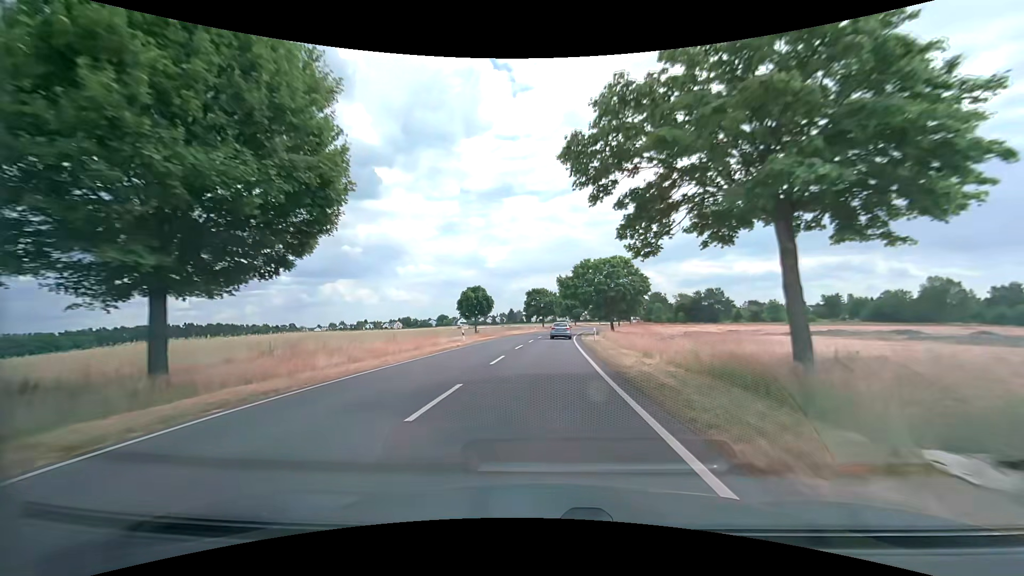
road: secondary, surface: asphalt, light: Day
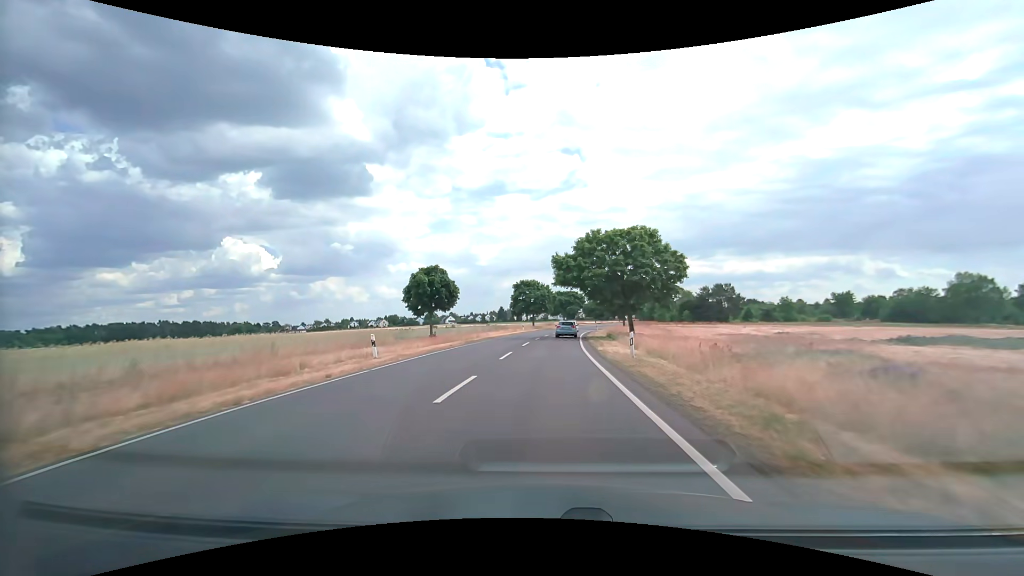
(+0.2, +17.9) m; +1°
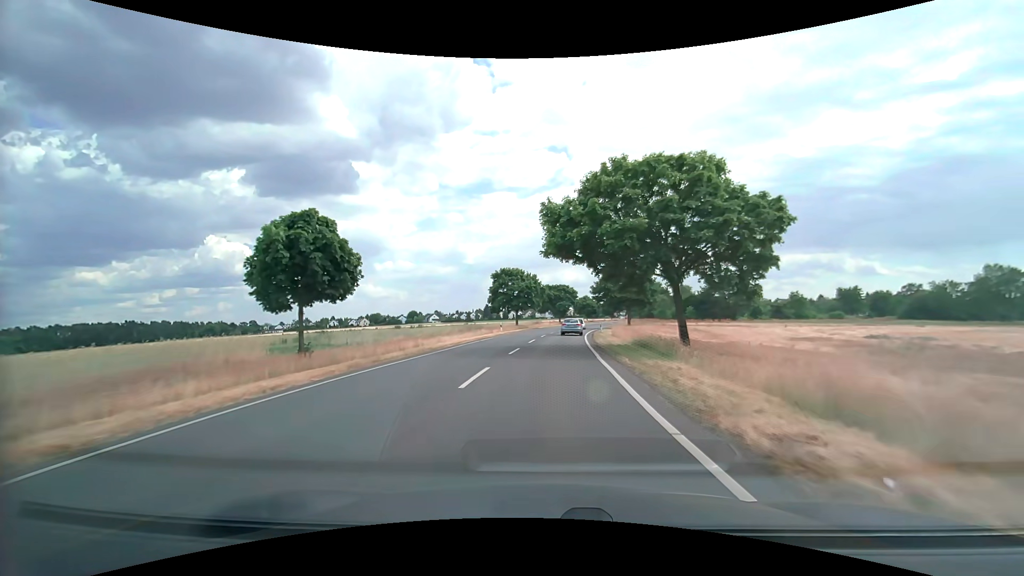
(+0.2, +17.9) m; +1°
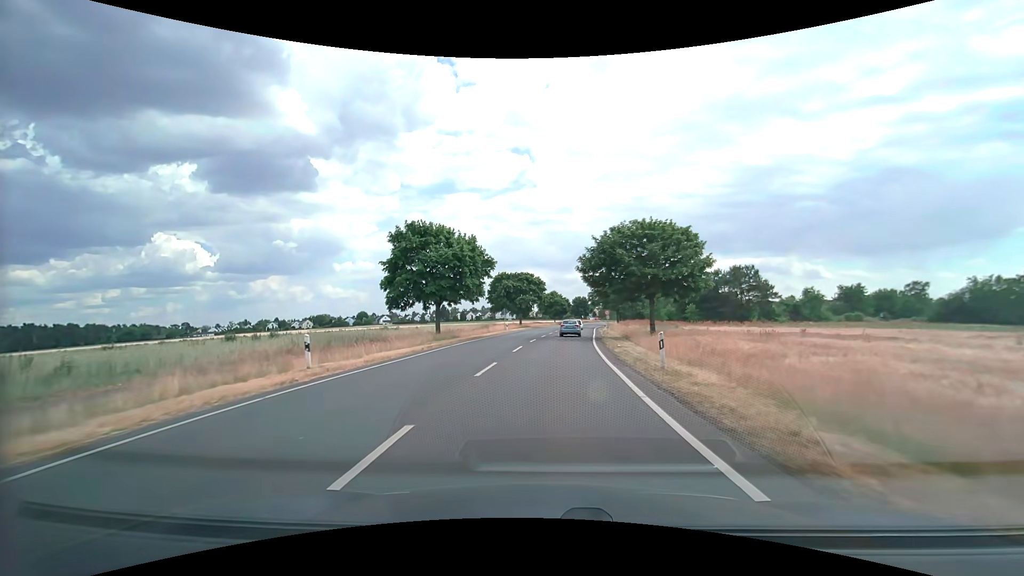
(+1.1, +36.1) m; +4°
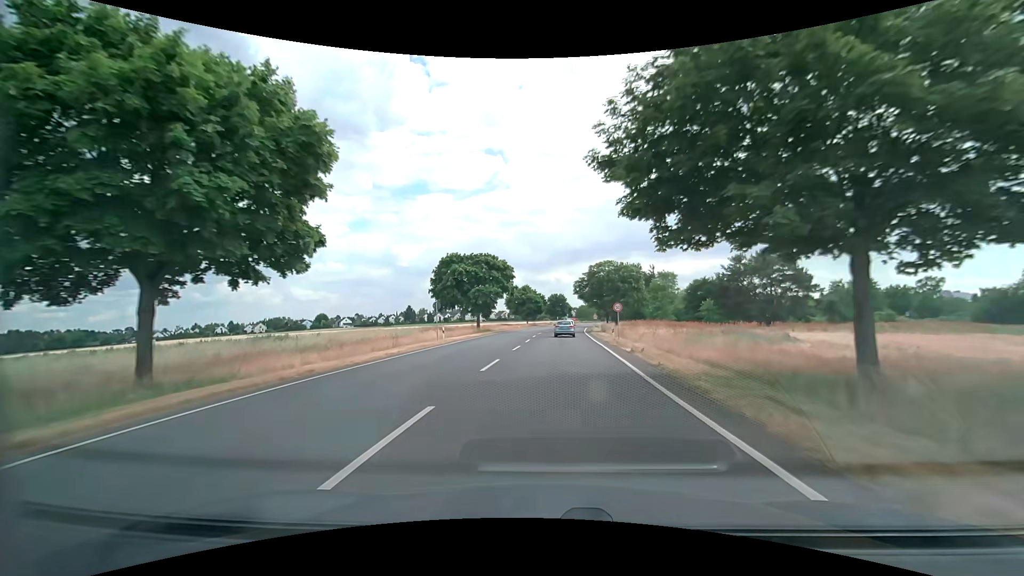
(+0.8, +27.3) m; +3°
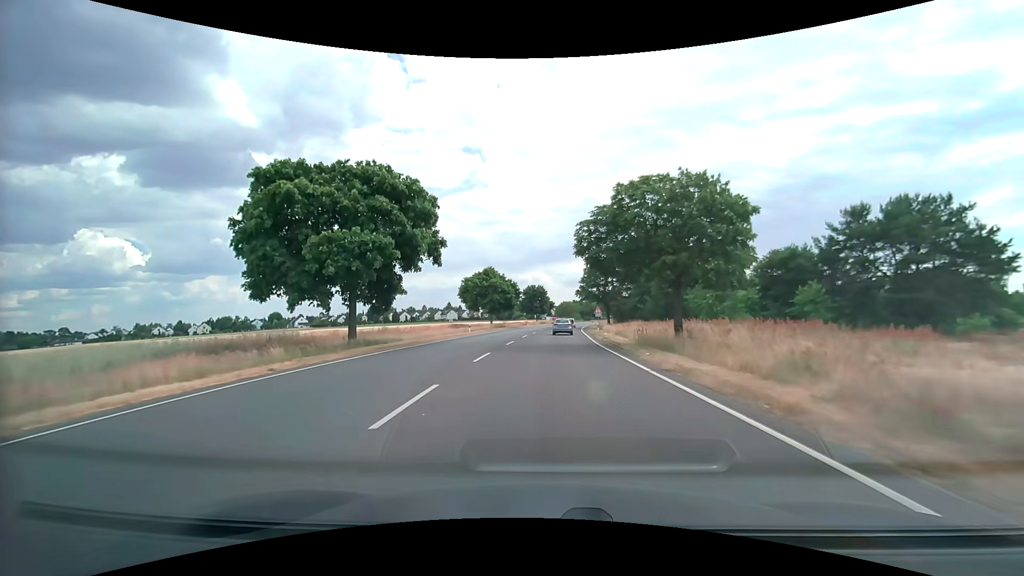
(+0.9, +36.7) m; +2°
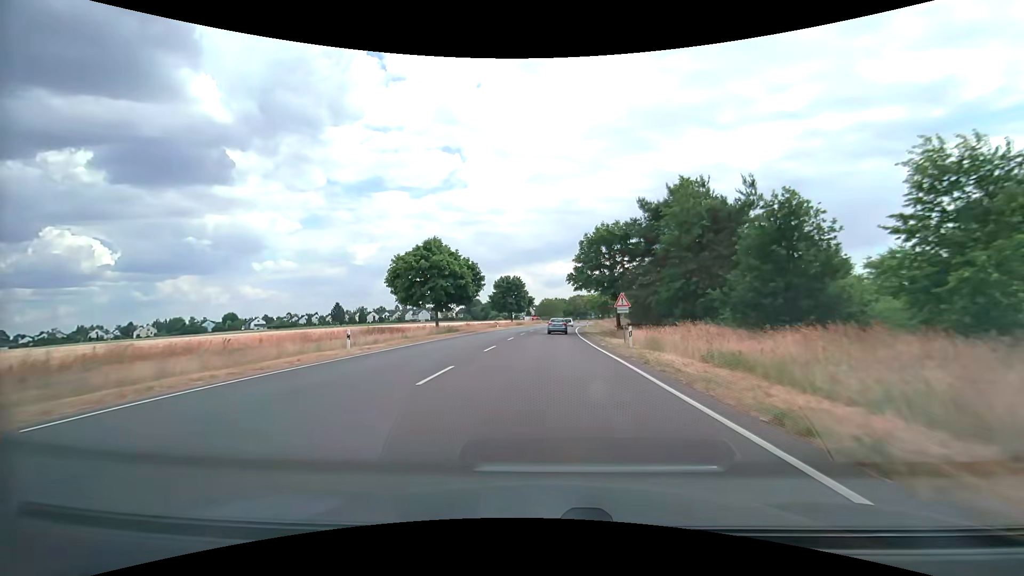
(+0.6, +27.6) m; +2°
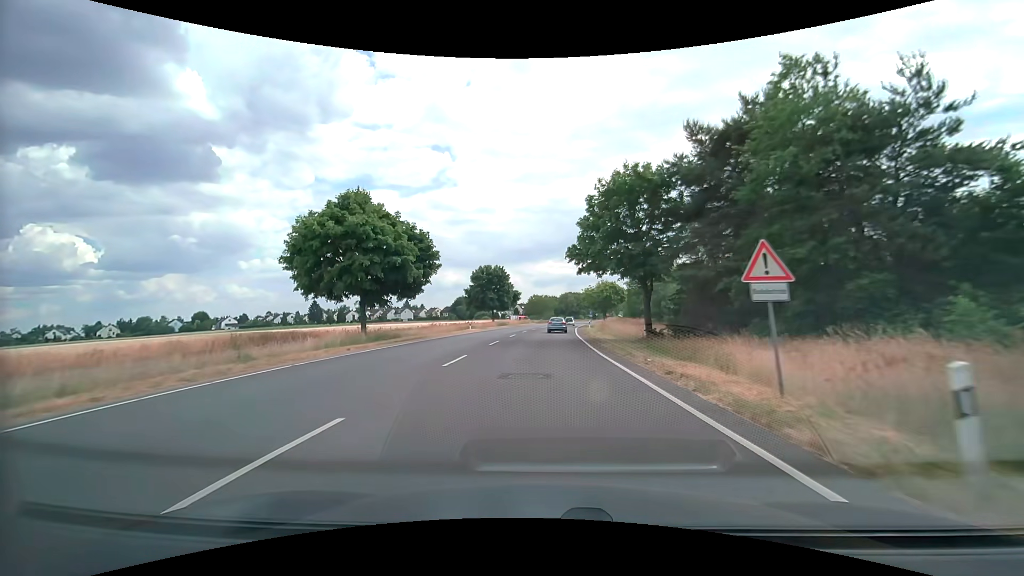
(+0.3, +18.2) m; +1°
(0, +10) (0, +20) (+1, +30) (+1, +40) (+1, +50) (+2, +60) (+3, +70) (+3, +80) (+4, +90) (+6, +100) m
